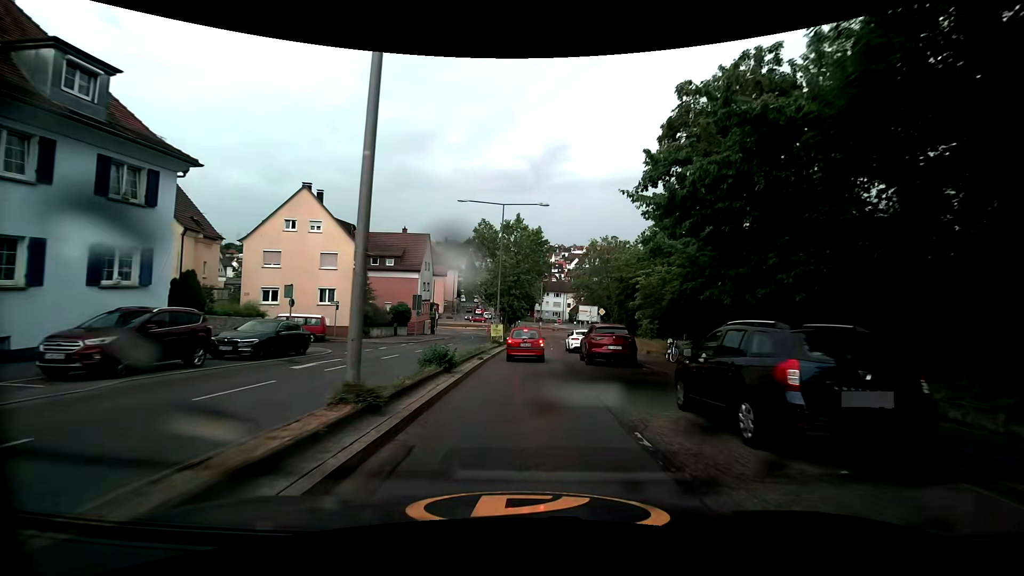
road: secondary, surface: asphalt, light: Day
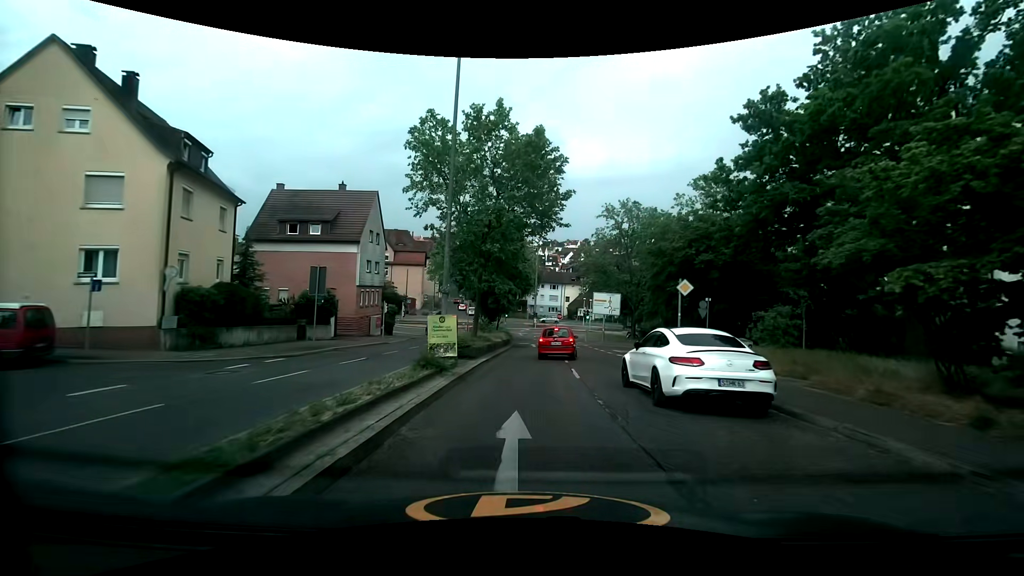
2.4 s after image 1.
(-0.1, +21.2) m; 0°
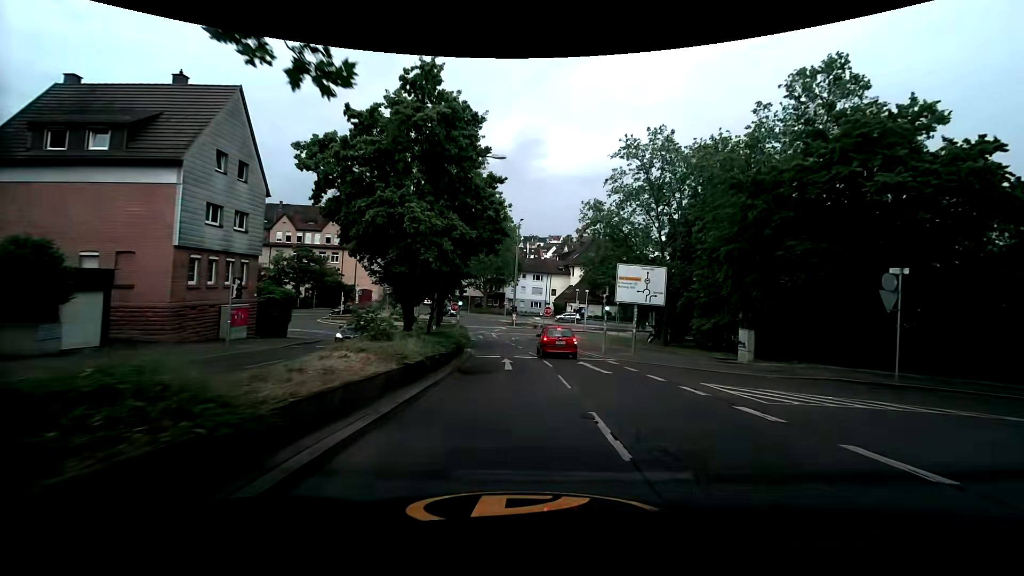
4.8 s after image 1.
(+0.7, +20.7) m; +3°
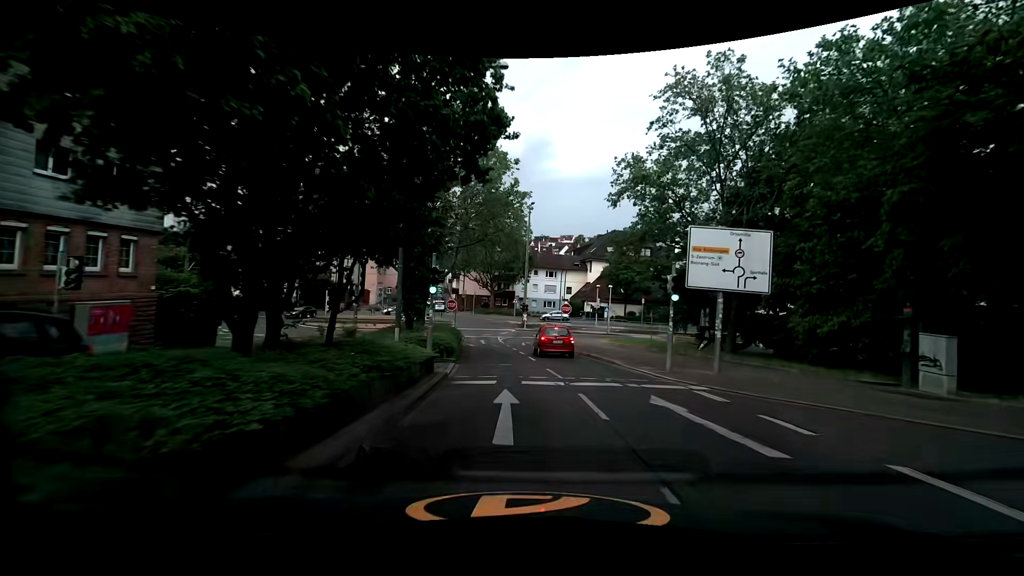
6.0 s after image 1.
(-0.2, +9.8) m; -2°
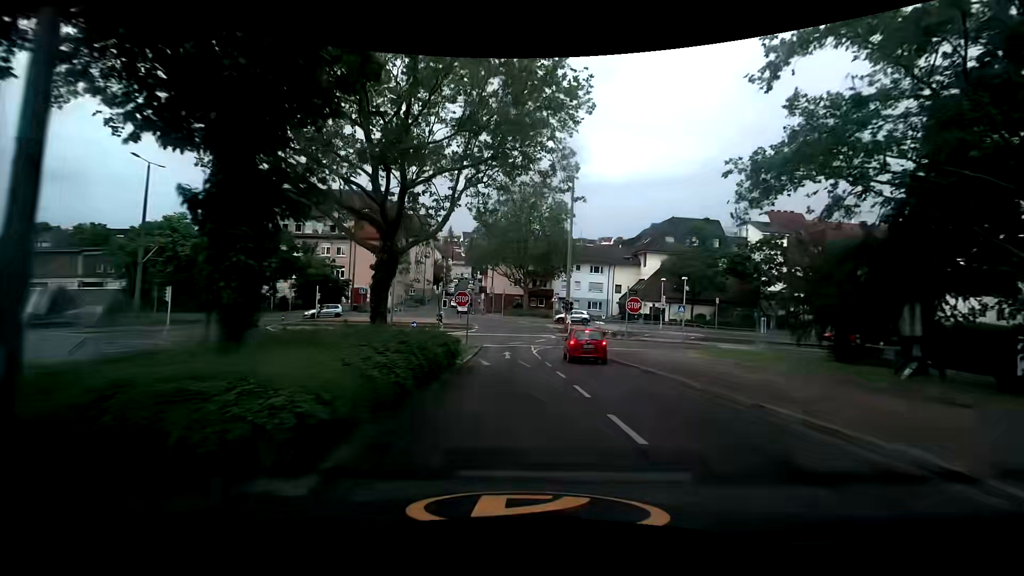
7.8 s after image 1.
(-0.4, +13.9) m; -4°
(0, +10) (-1, +20) (-1, +30) (-1, +40) (-2, +50) (-9, +57) (-19, +57) (-29, +54) (-38, +51) (-48, +49) m
